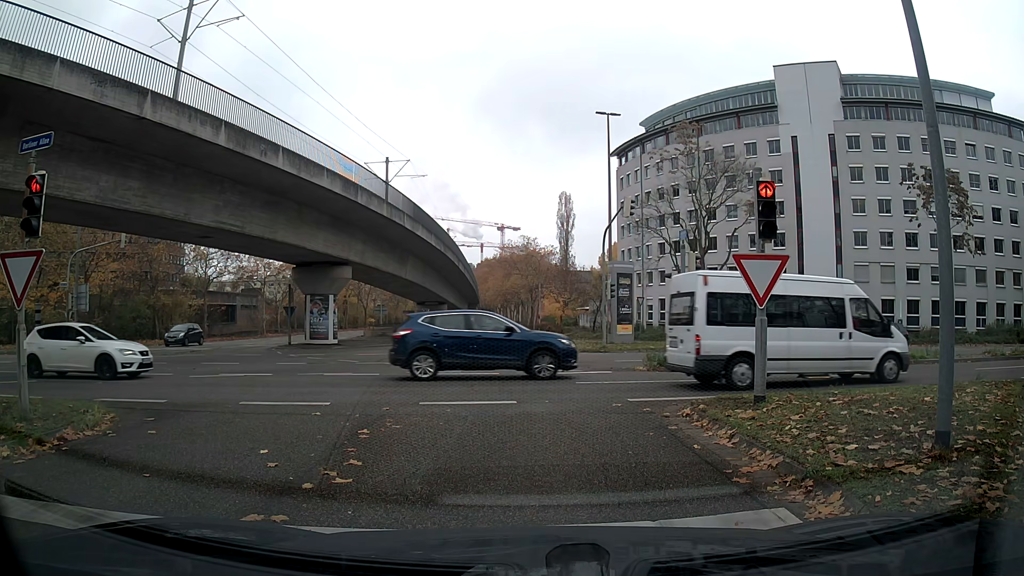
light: Day
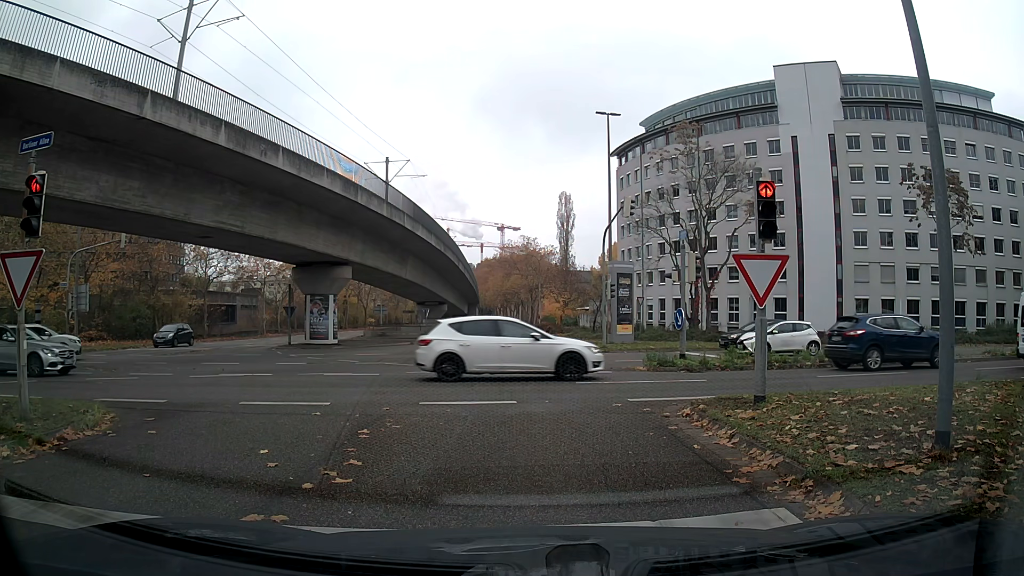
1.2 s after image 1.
(0.0, 0.0) m; 0°
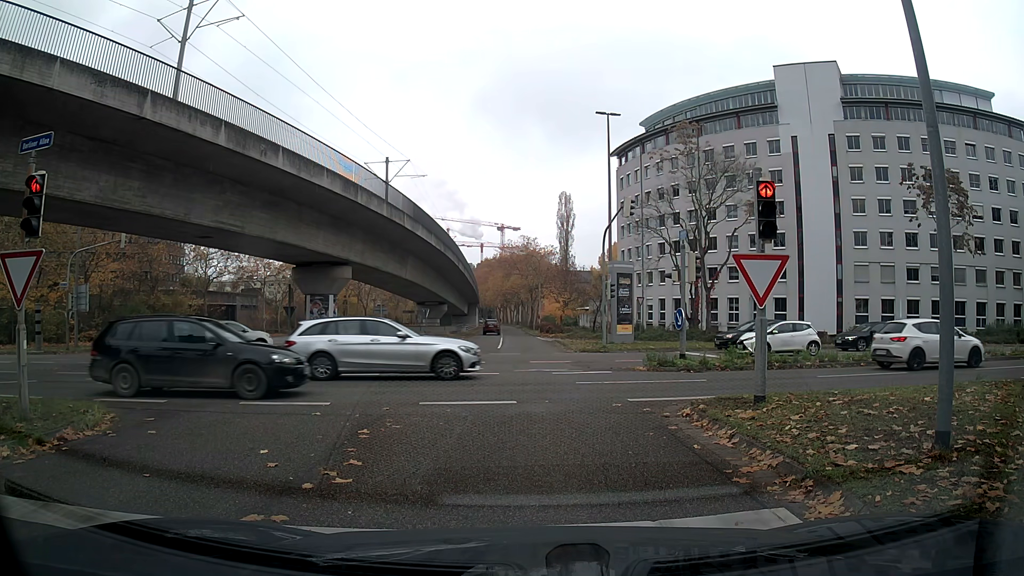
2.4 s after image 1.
(0.0, 0.0) m; 0°
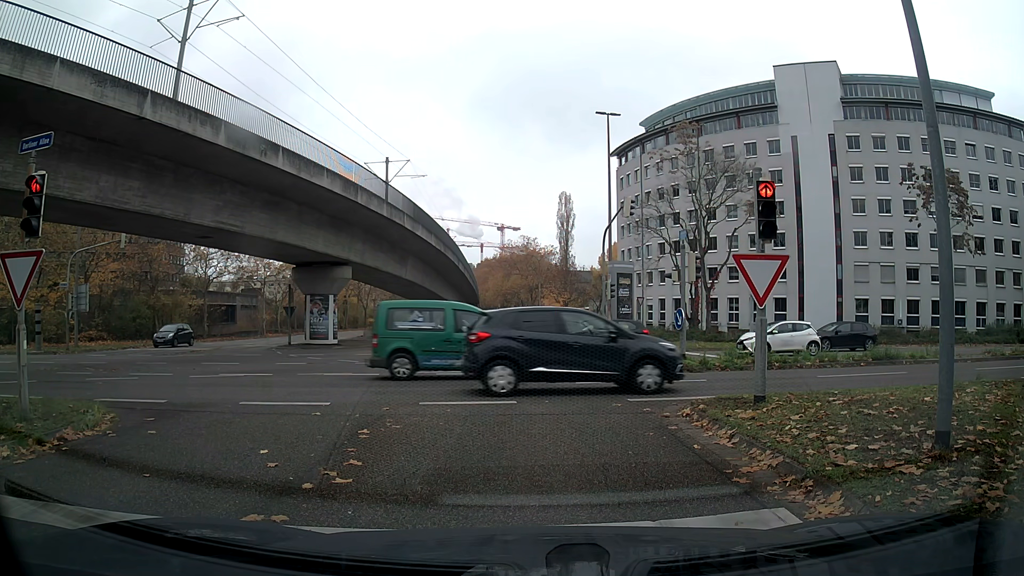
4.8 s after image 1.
(0.0, 0.0) m; 0°
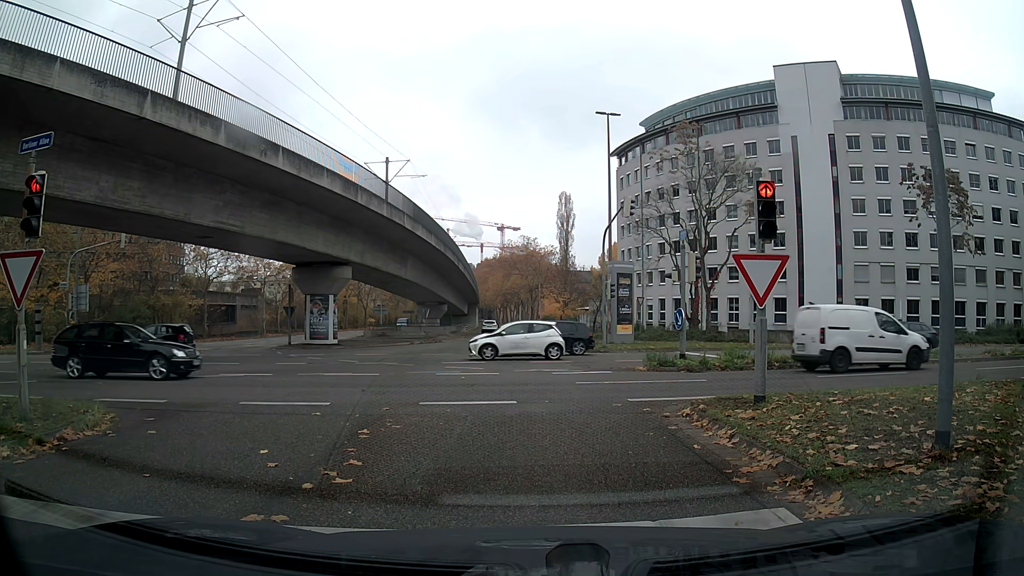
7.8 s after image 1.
(0.0, 0.0) m; 0°
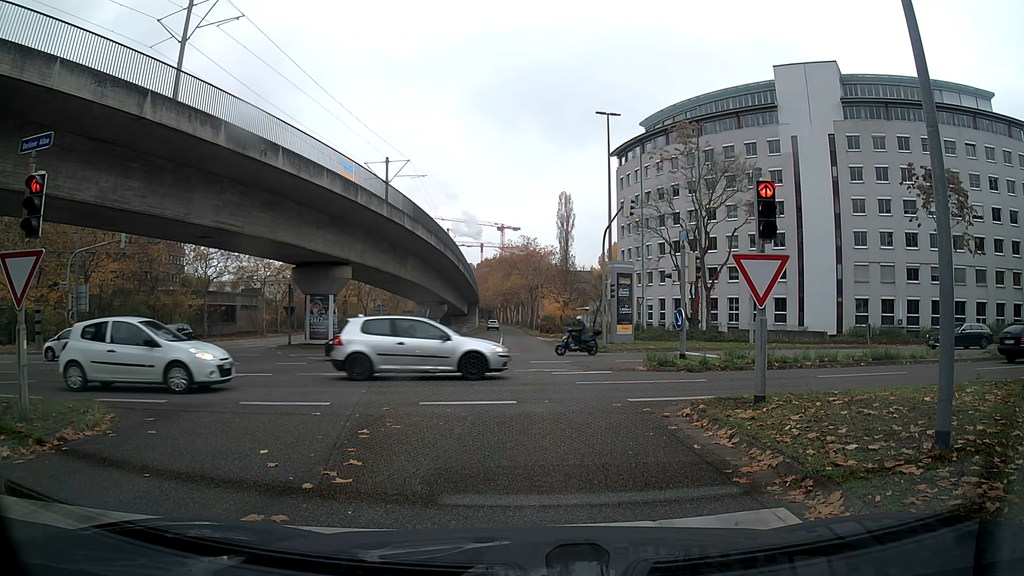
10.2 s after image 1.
(0.0, 0.0) m; 0°
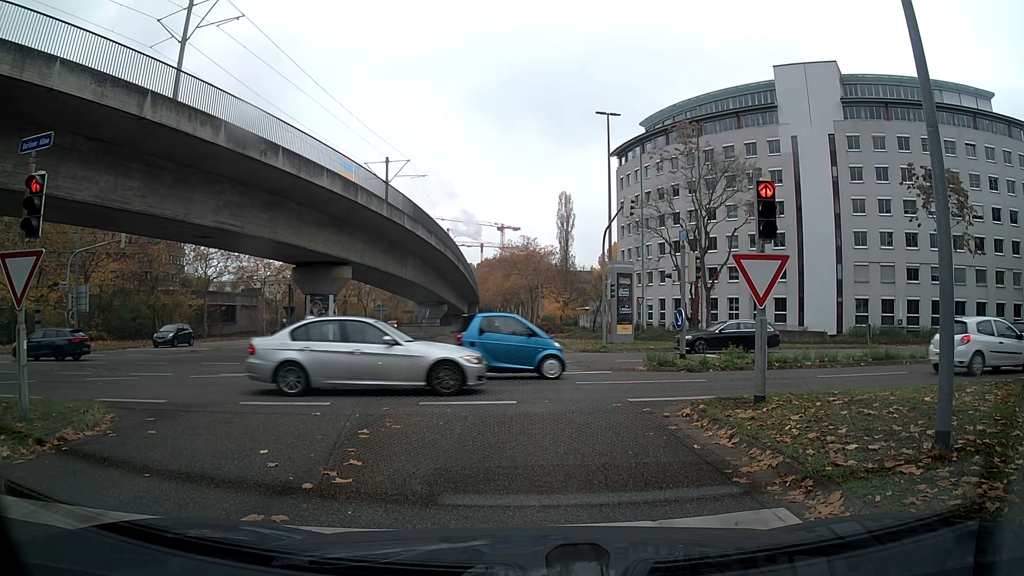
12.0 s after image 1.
(0.0, 0.0) m; 0°
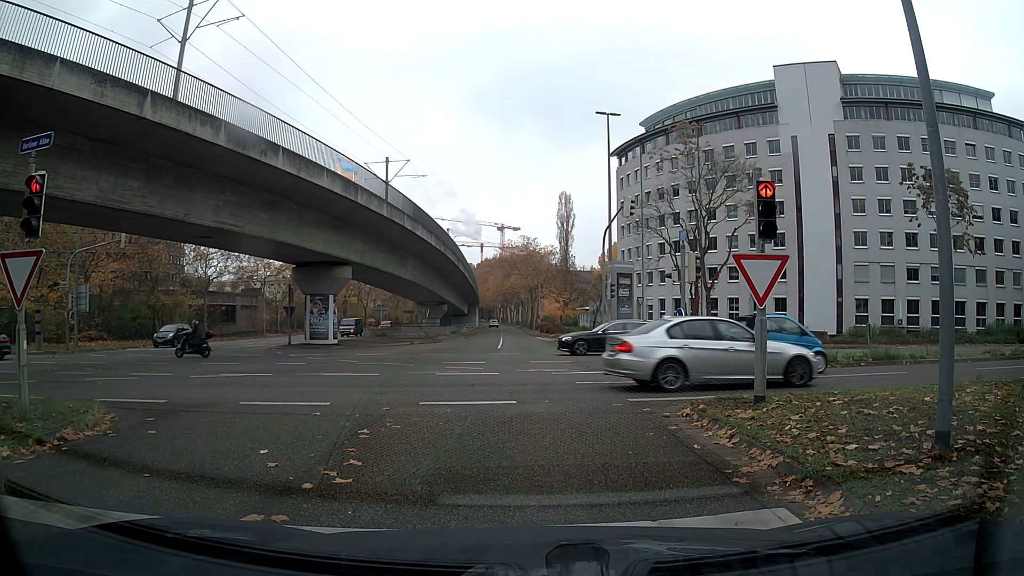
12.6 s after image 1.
(0.0, 0.0) m; 0°
(0, +10) (0, +20) (0, +30) (0, +40) (-1, +50) (-1, +60) (-1, +70) (-2, +80) (-2, +90) (-3, +100) m
